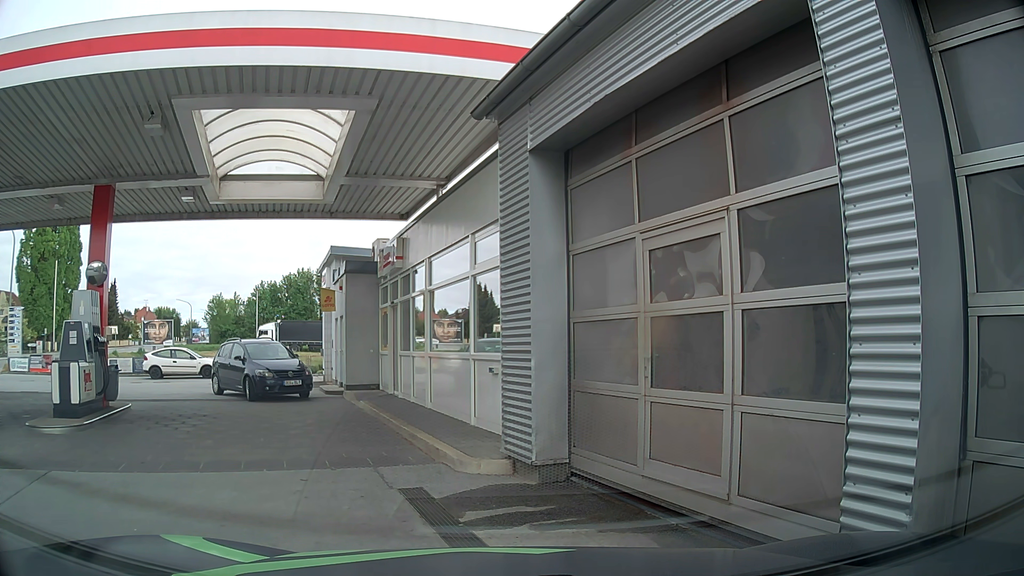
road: service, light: Day
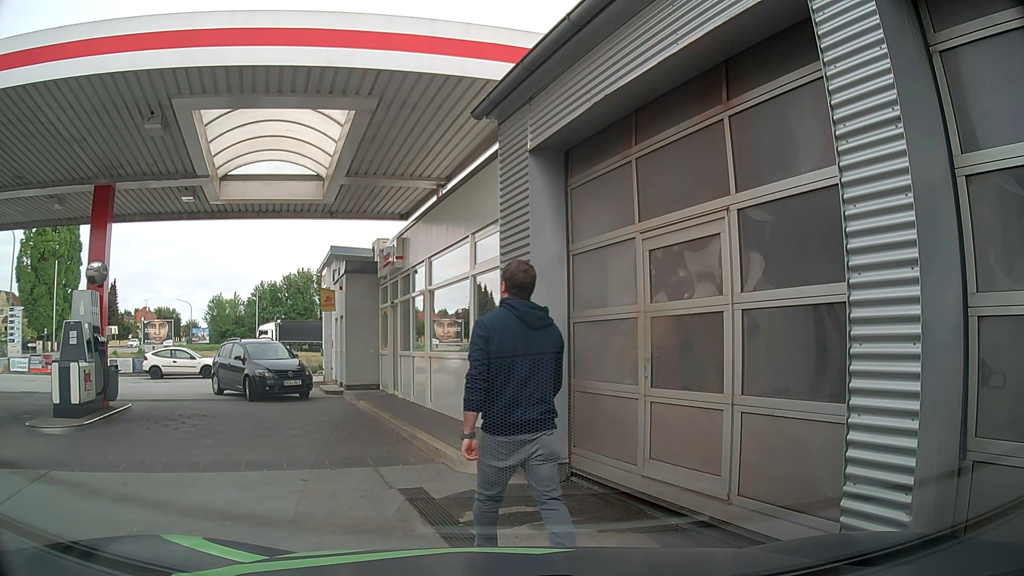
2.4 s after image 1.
(0.0, 0.0) m; 0°
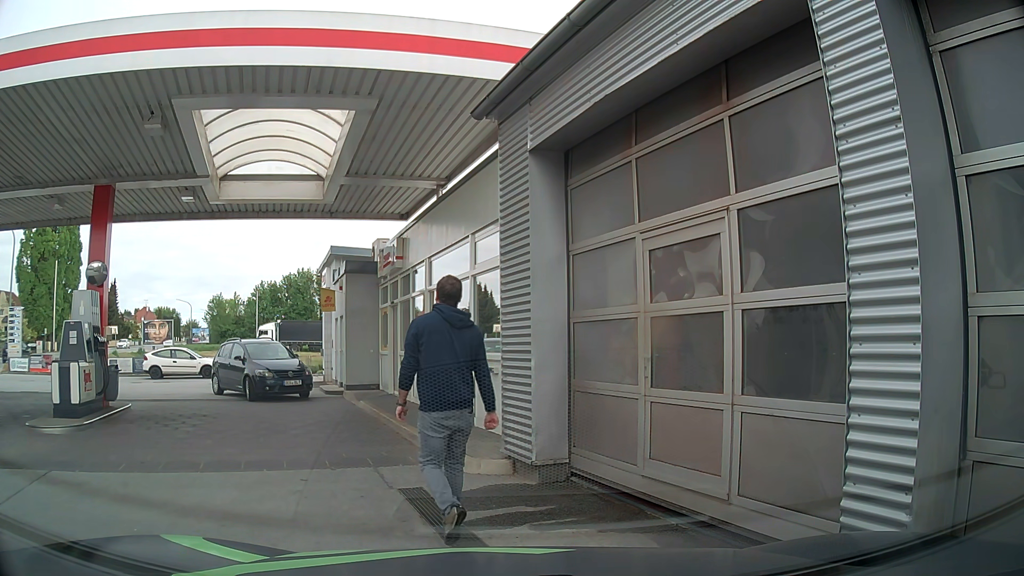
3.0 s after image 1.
(0.0, 0.0) m; 0°
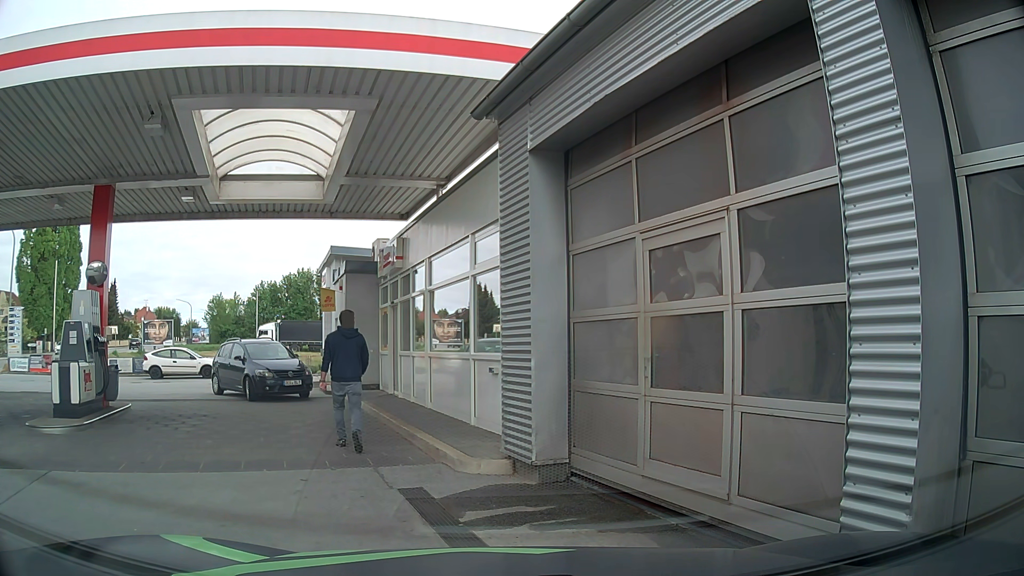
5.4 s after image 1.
(0.0, 0.0) m; 0°
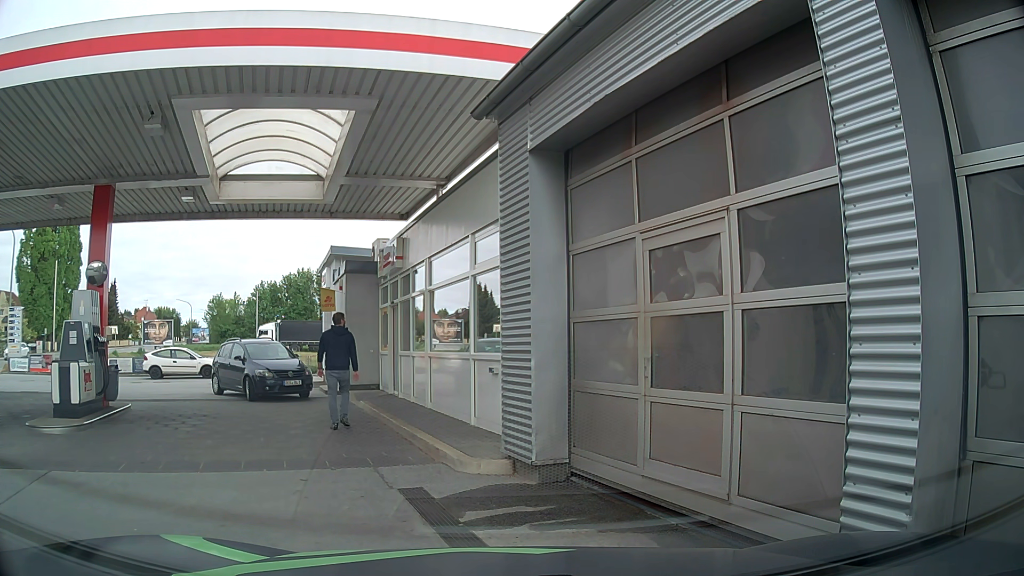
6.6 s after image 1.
(0.0, 0.0) m; 0°
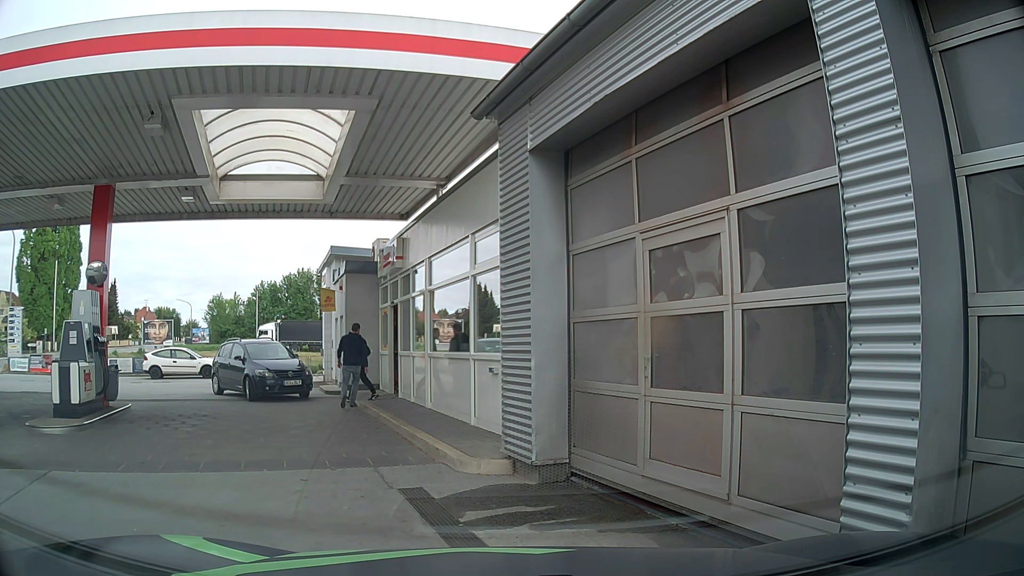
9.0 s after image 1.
(0.0, 0.0) m; 0°
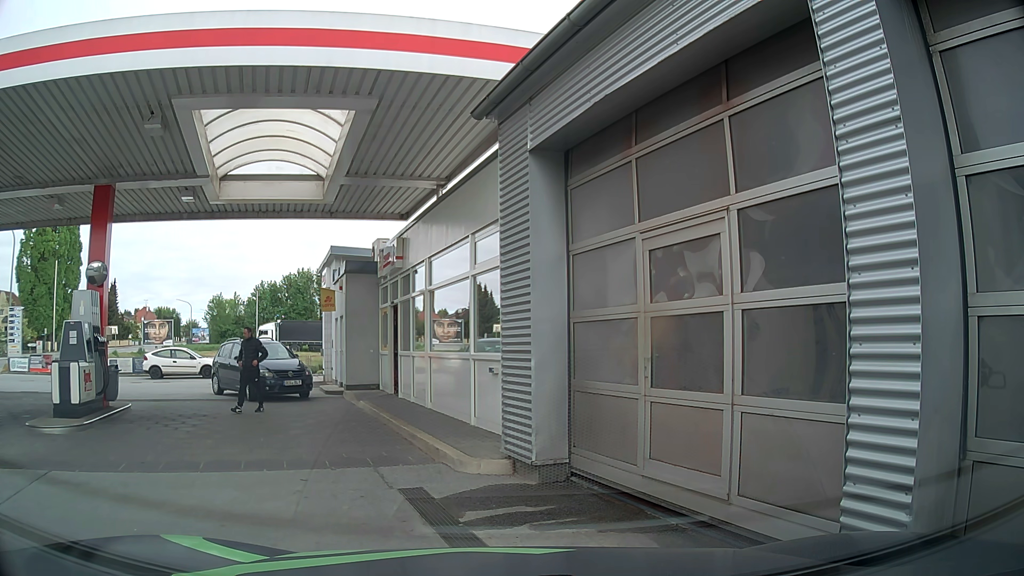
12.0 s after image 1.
(0.0, 0.0) m; 0°
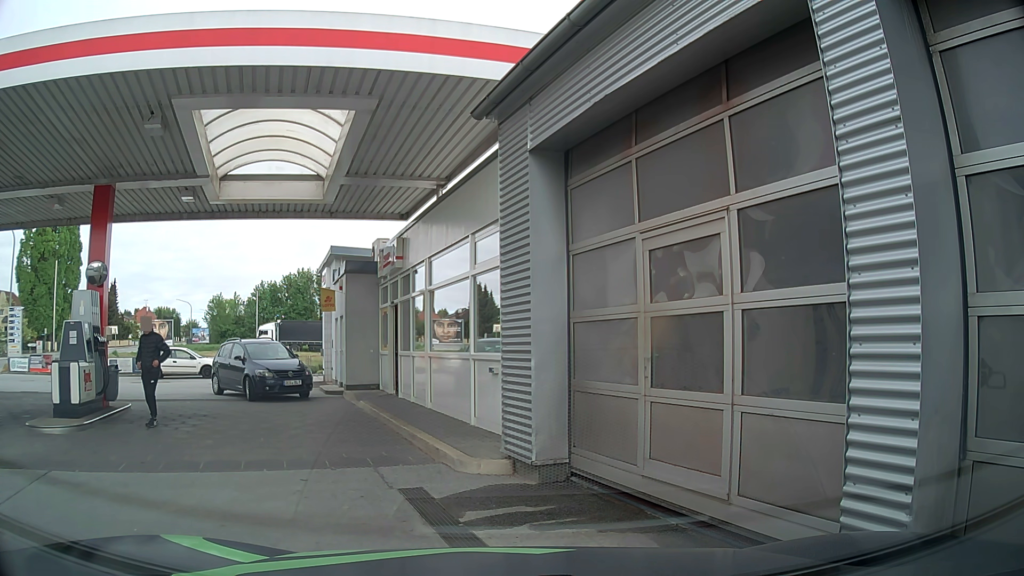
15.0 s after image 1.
(0.0, 0.0) m; 0°
